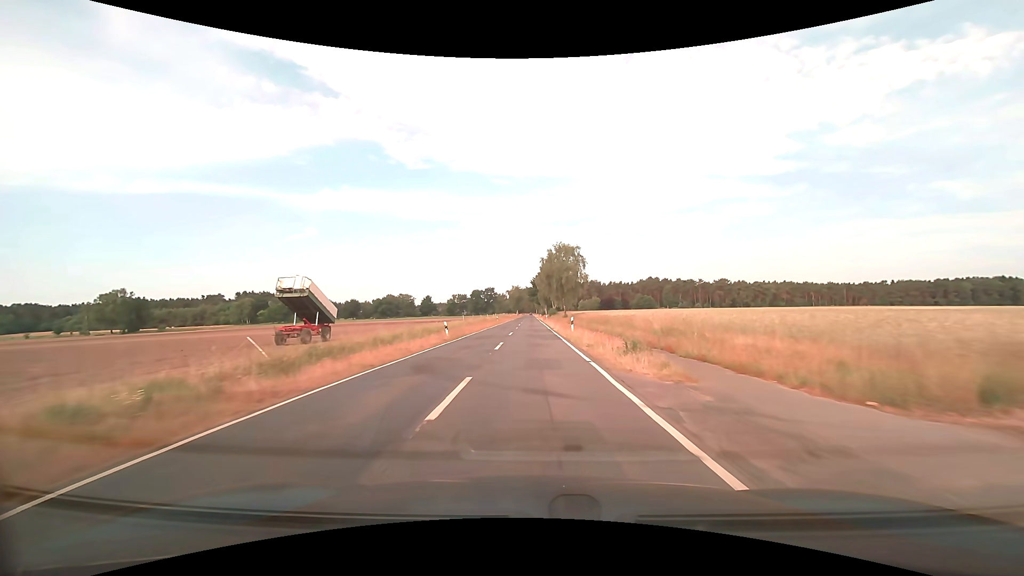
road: tertiary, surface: asphalt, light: Day
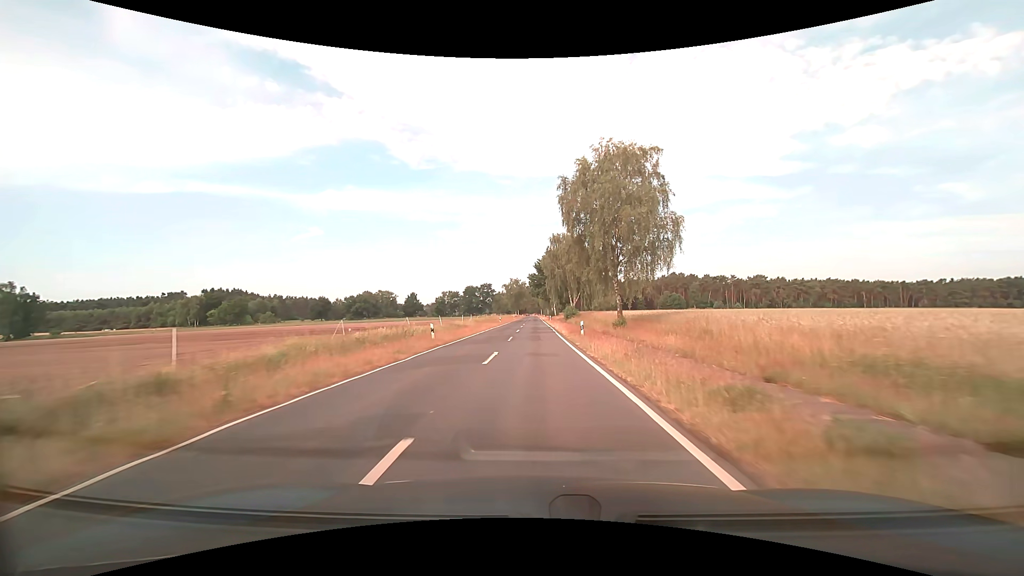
(-0.4, +53.1) m; 0°
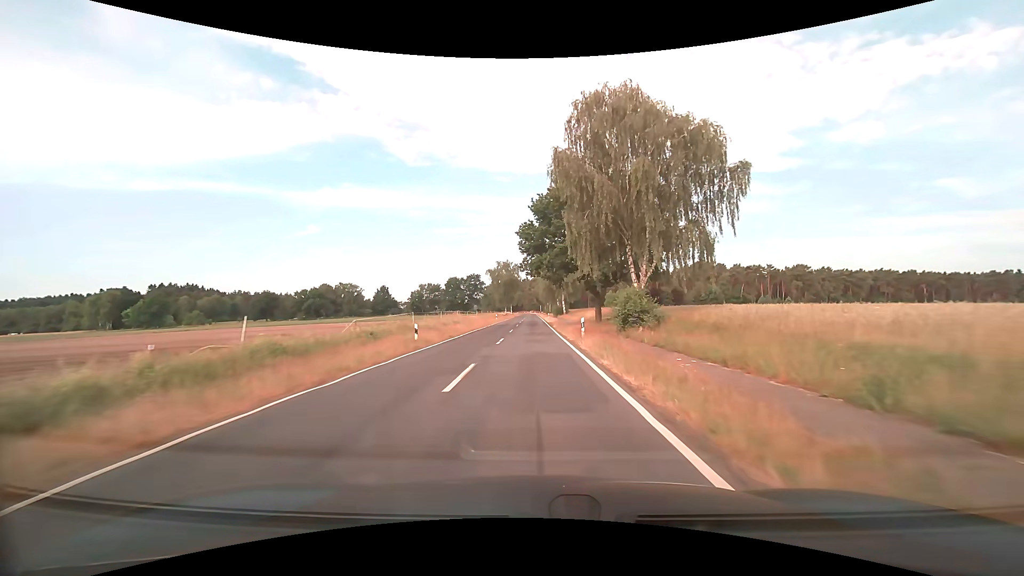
(+0.1, +52.9) m; 0°
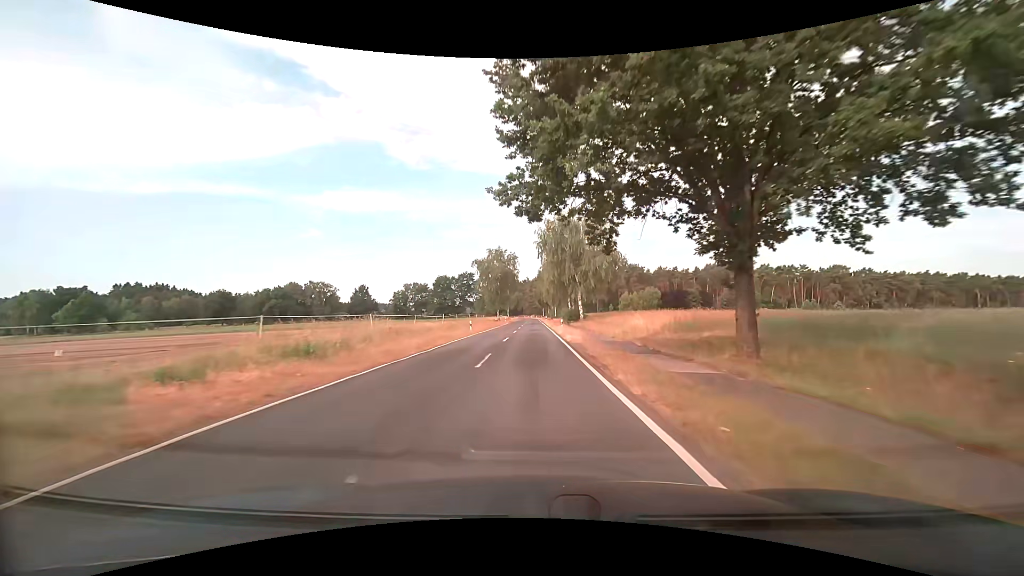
(0.0, +31.6) m; 0°
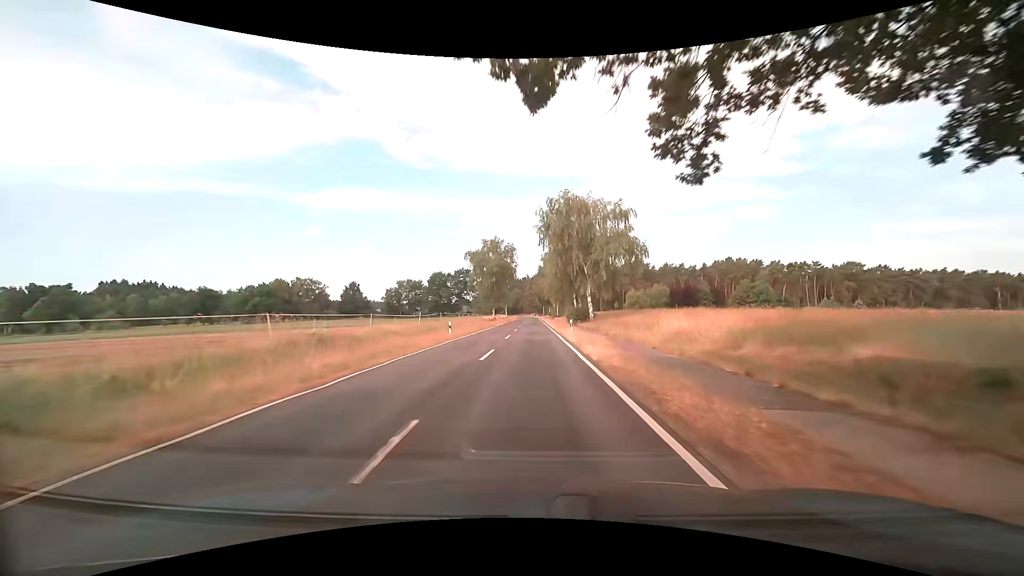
(0.0, +10.5) m; 0°
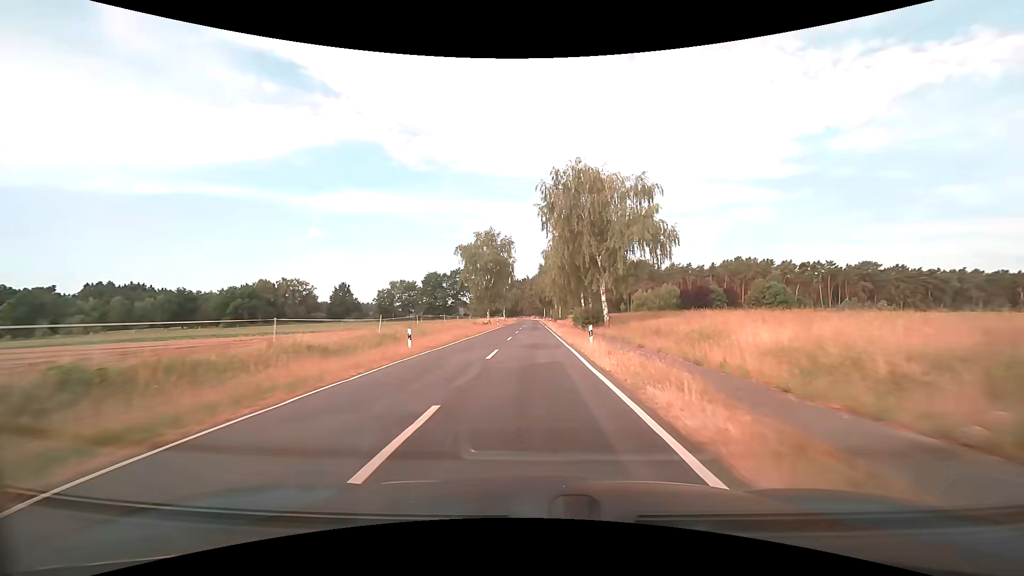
(0.0, +10.5) m; 0°
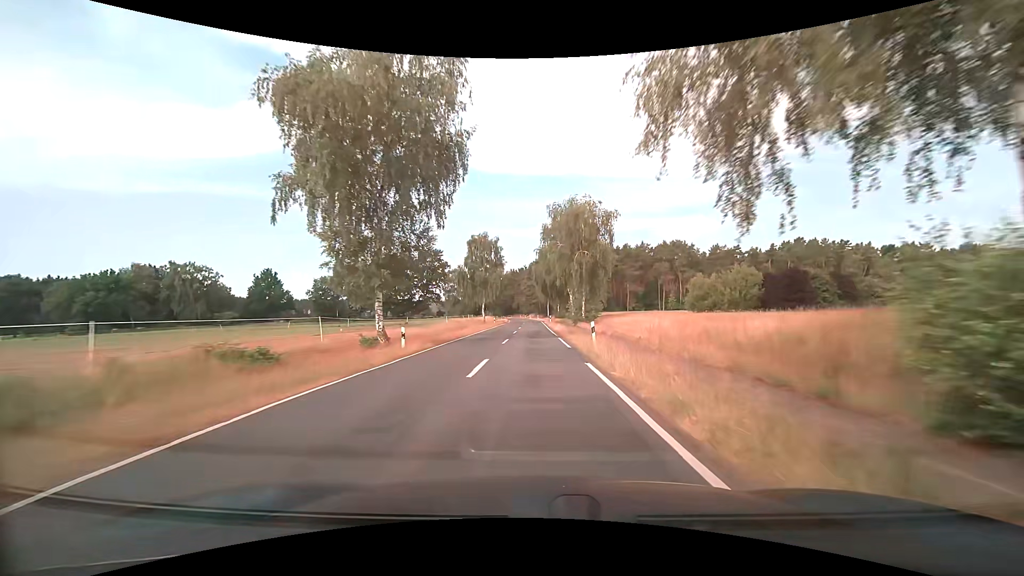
(-0.2, +52.6) m; 0°
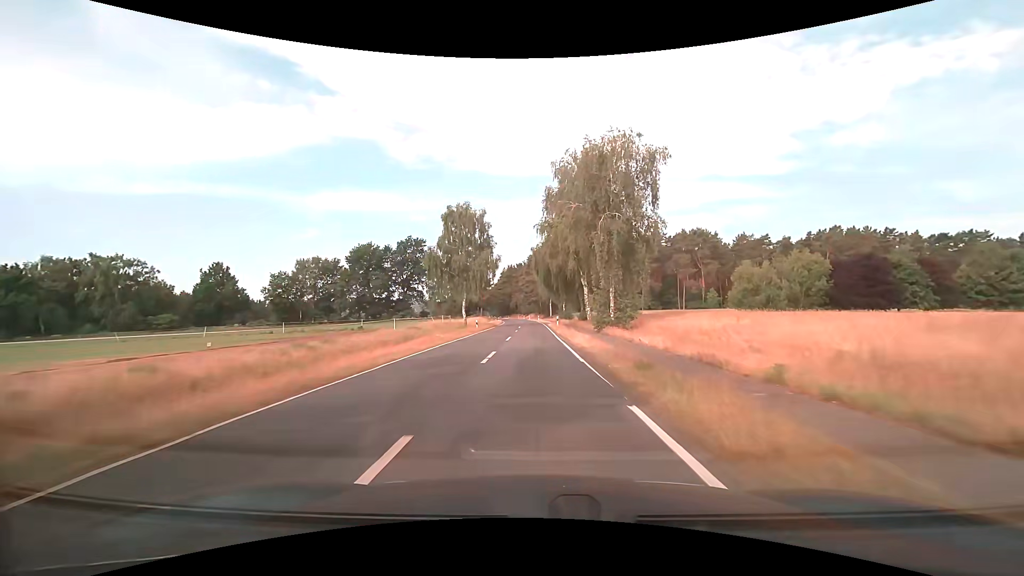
(0.0, +21.1) m; 0°
(0, +10) (0, +20) (0, +30) (0, +40) (0, +50) (-1, +60) (-1, +70) (-1, +80) (-1, +90) (-2, +100) m
